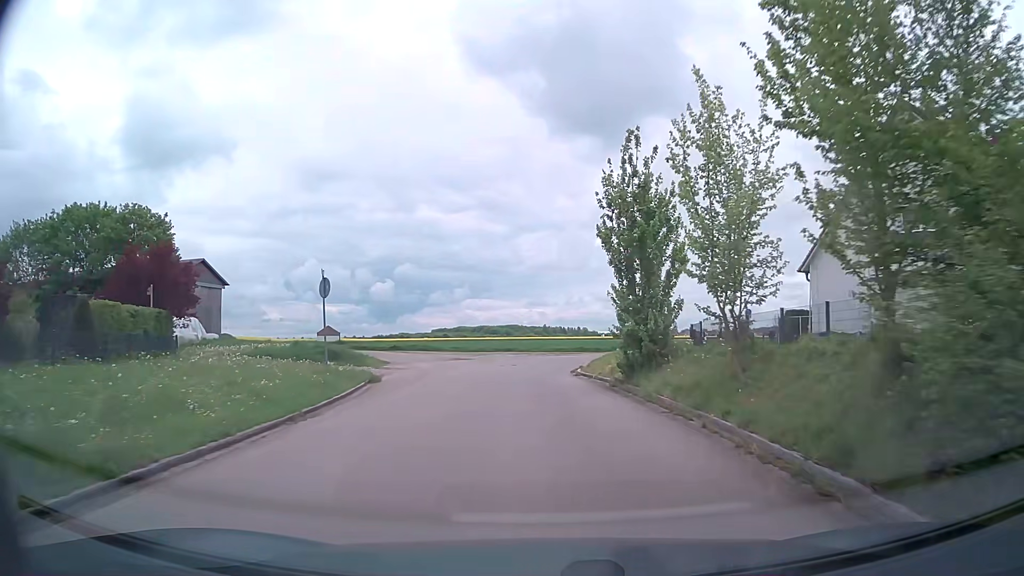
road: residential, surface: asphalt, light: Day
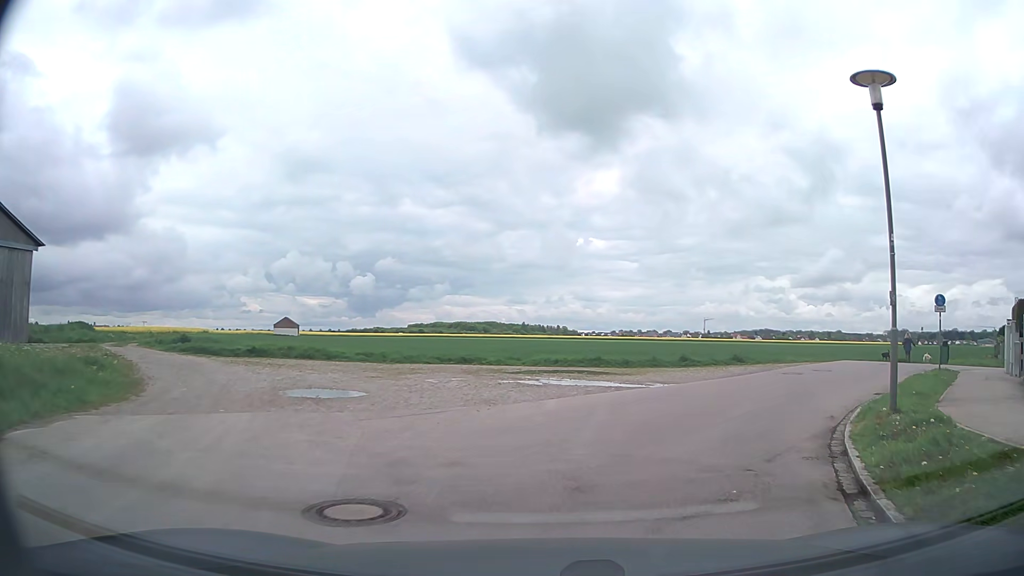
(-0.4, +23.7) m; 0°
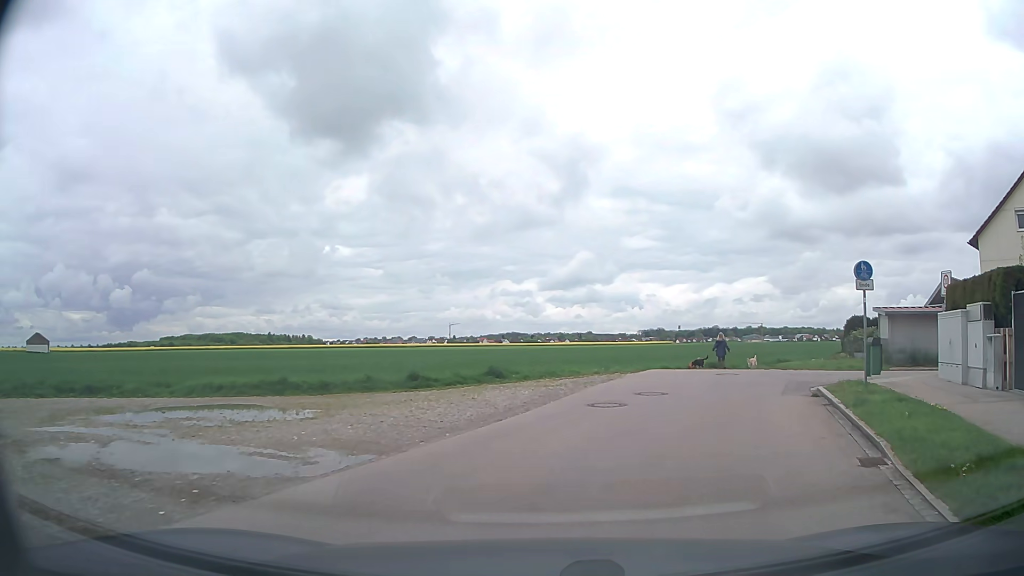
(+2.0, +10.0) m; +22°
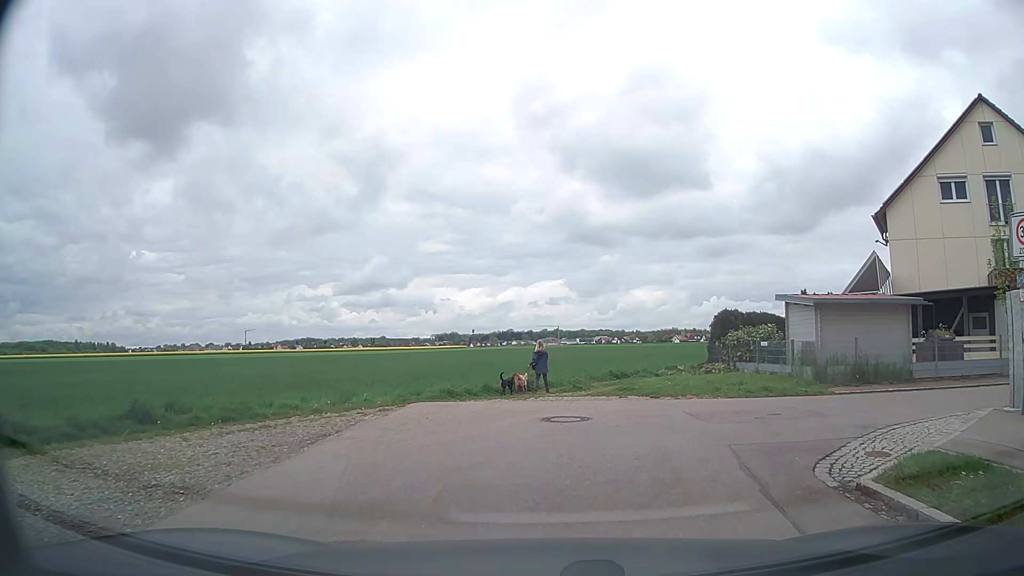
(+1.7, +10.3) m; +19°
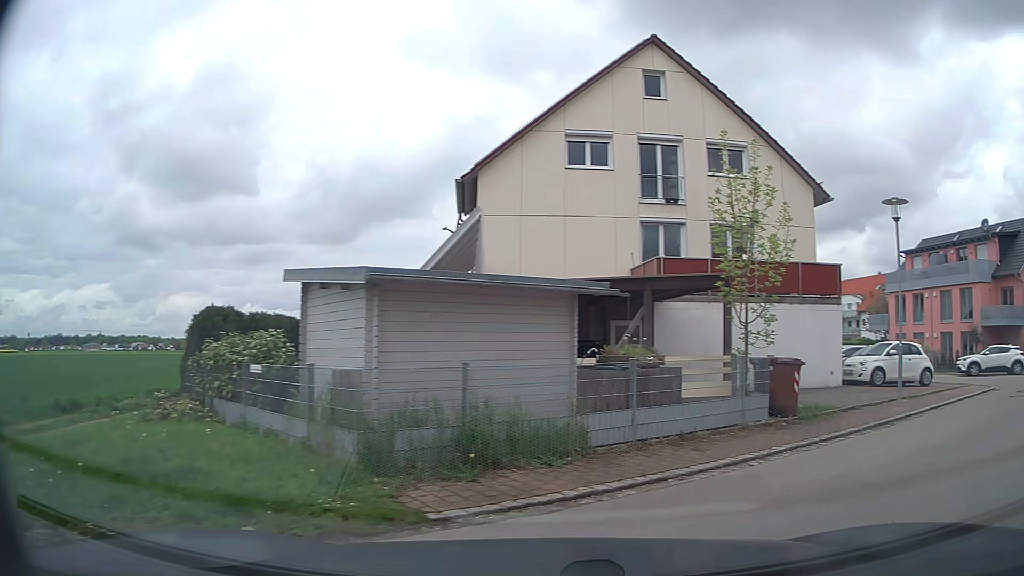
(+2.2, +9.6) m; +37°
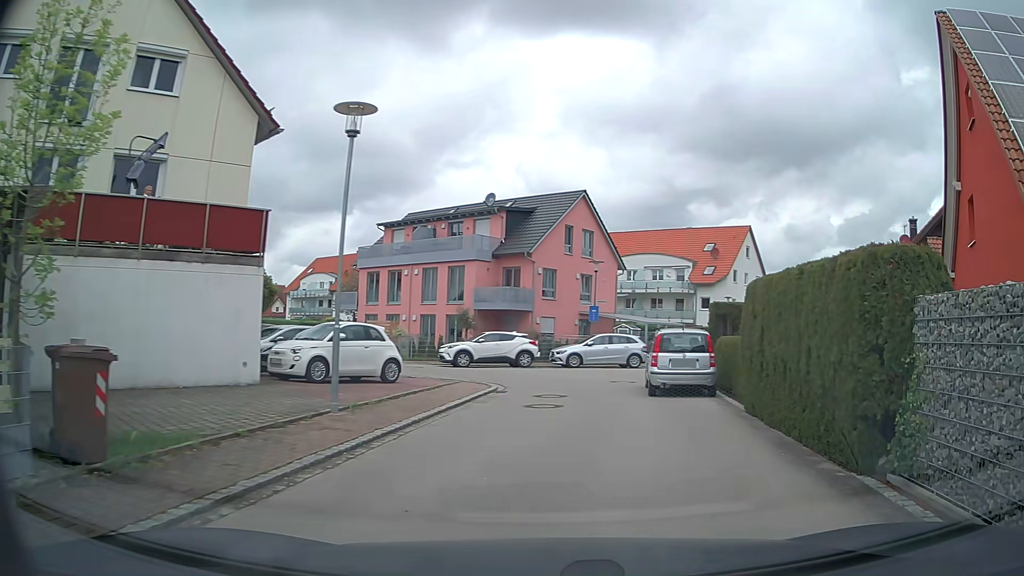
(+2.6, +5.8) m; +46°
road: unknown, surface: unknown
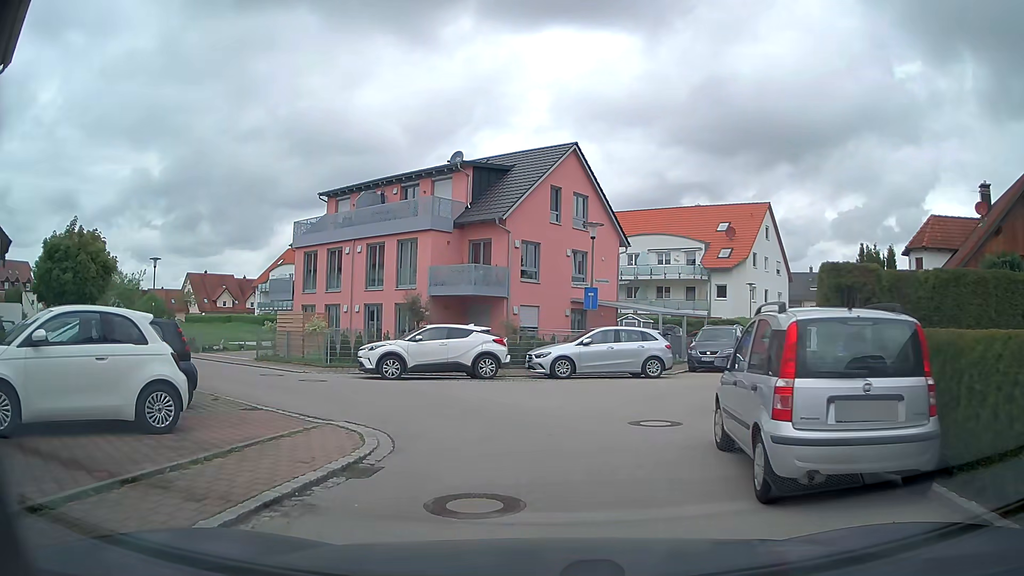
(+0.9, +10.1) m; +2°
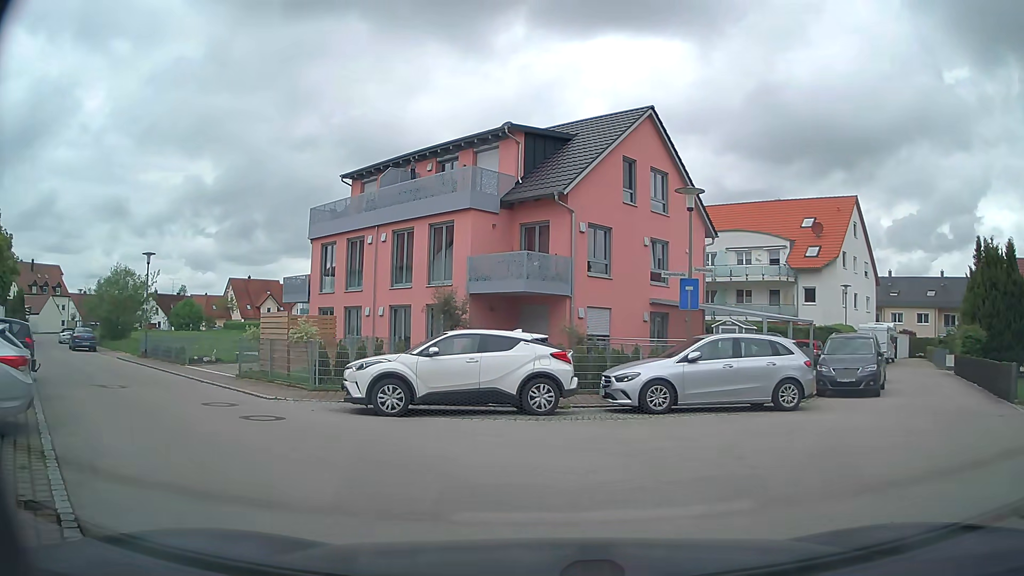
(-0.3, +6.8) m; -4°
